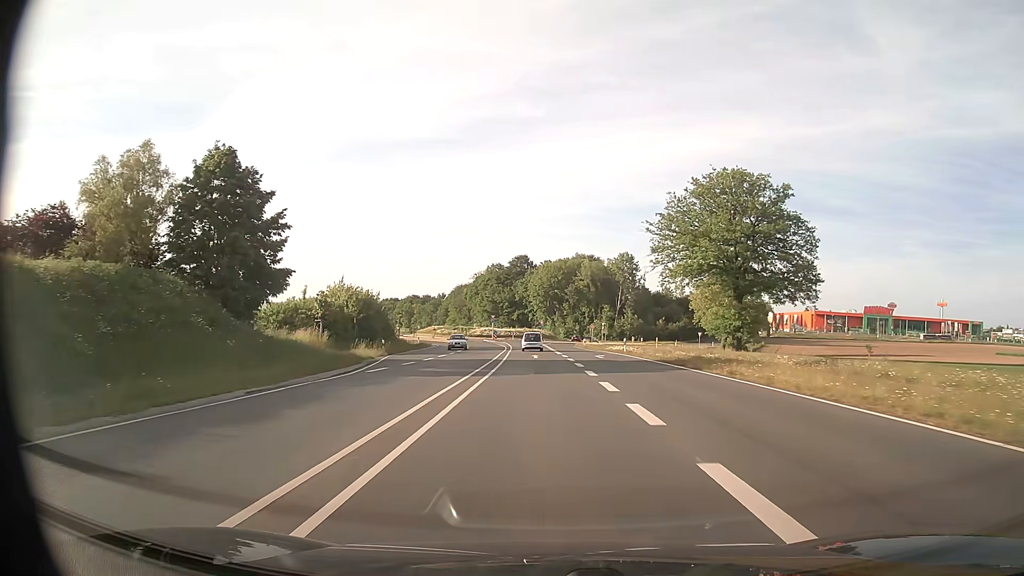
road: primary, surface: asphalt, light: Day
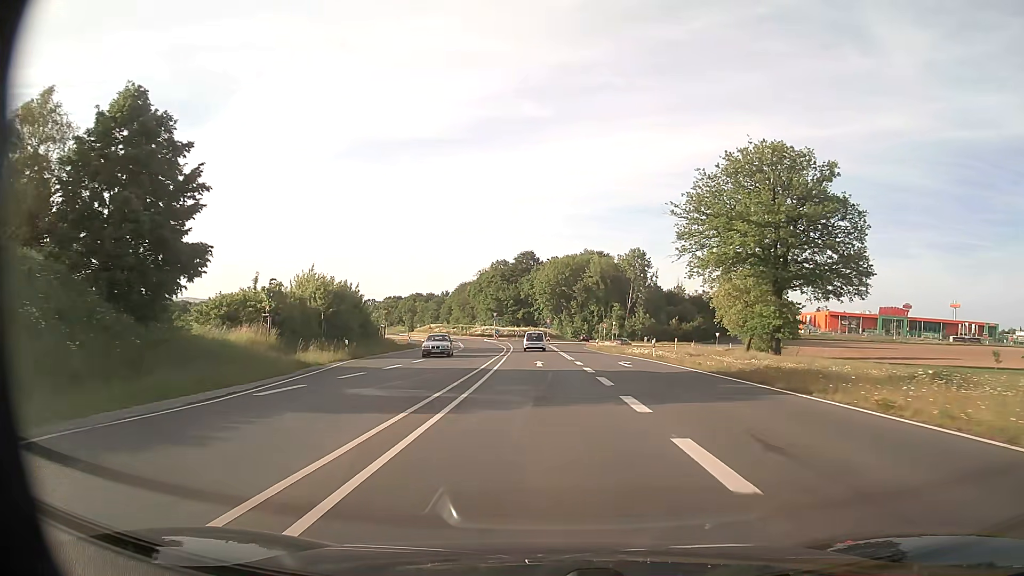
(0.0, +10.2) m; -1°
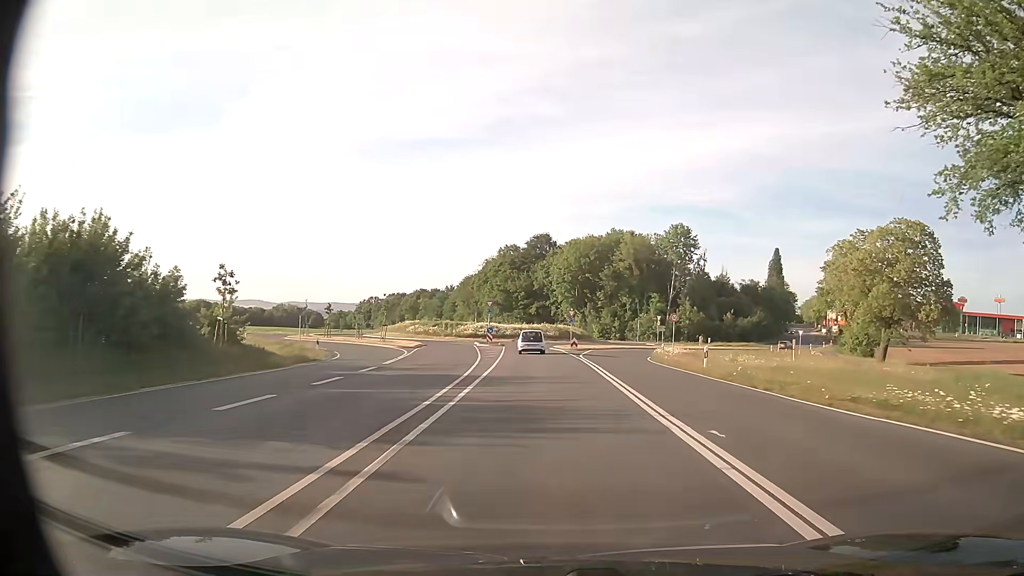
(-0.6, +38.6) m; -1°
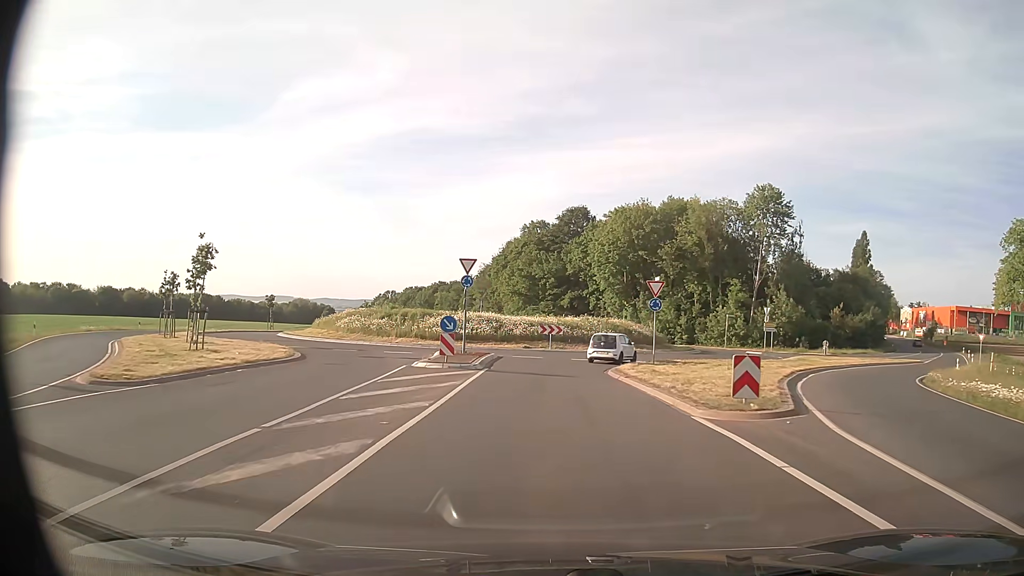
(-0.9, +40.3) m; -3°
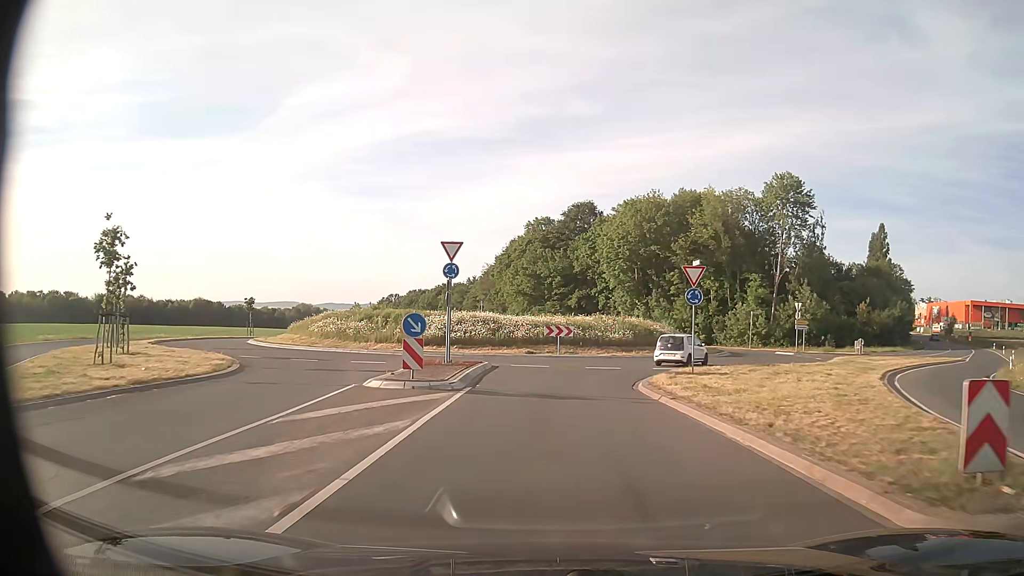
(0.0, +7.0) m; -1°
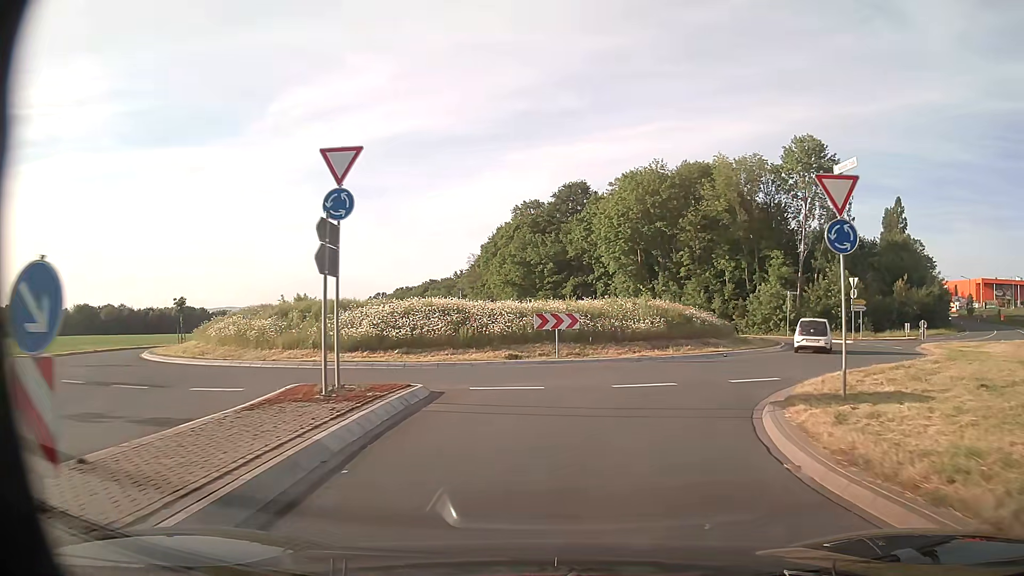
(0.0, +12.8) m; 0°
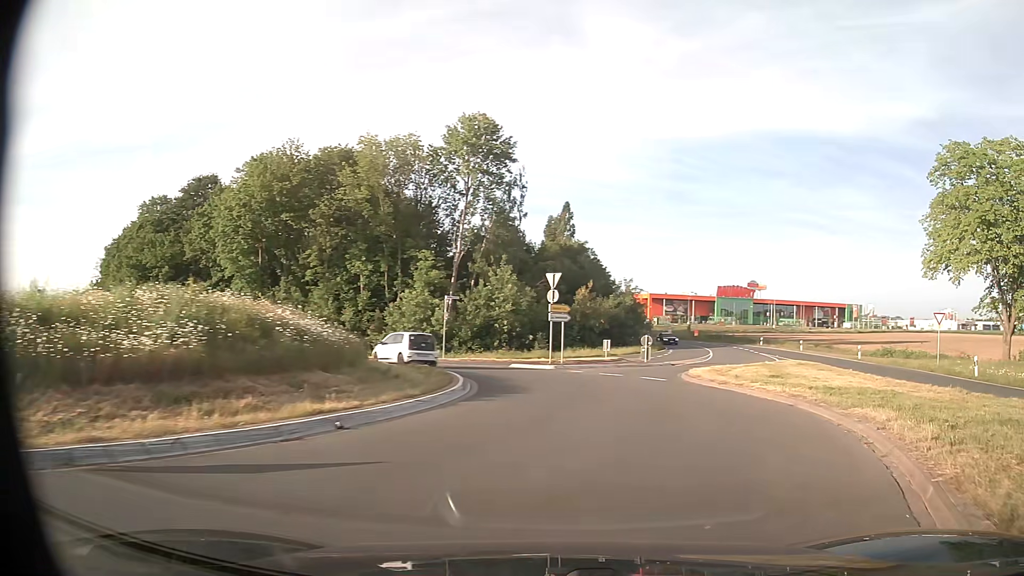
(+3.4, +15.7) m; +30°
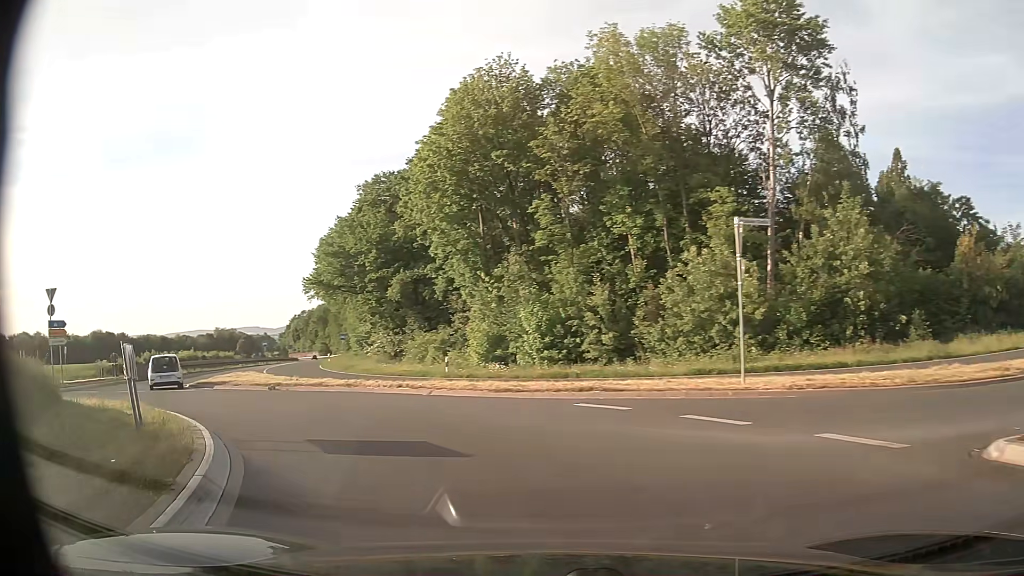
(-1.5, +25.6) m; -26°
(-2, +10) (-8, +18) (-15, +25) (-21, +33) (-24, +42) (-27, +52) (-29, +62) (-32, +71) (-35, +81) (-37, +91) m
